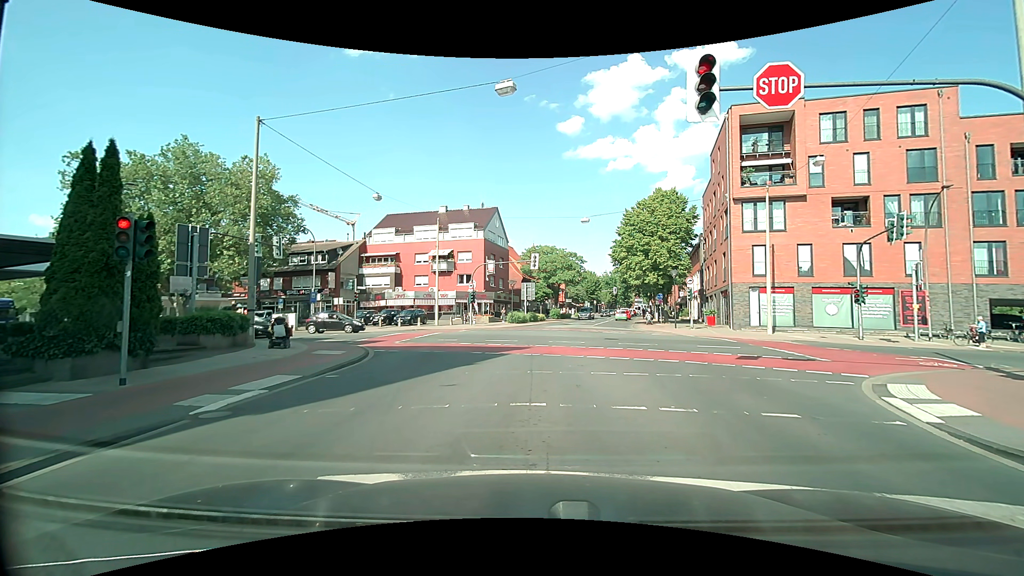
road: tertiary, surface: asphalt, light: Day
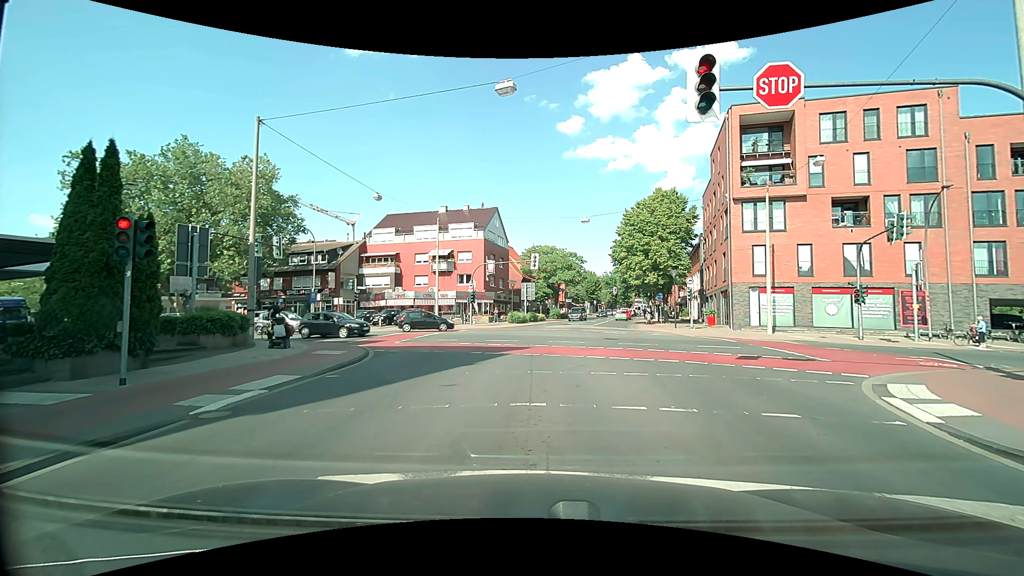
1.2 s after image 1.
(0.0, 0.0) m; 0°
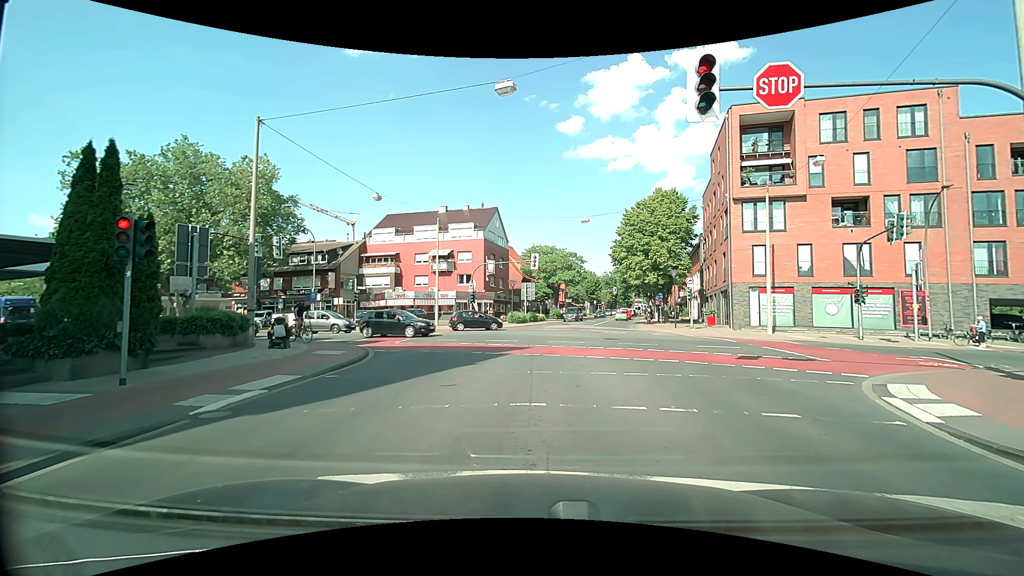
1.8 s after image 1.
(0.0, 0.0) m; 0°
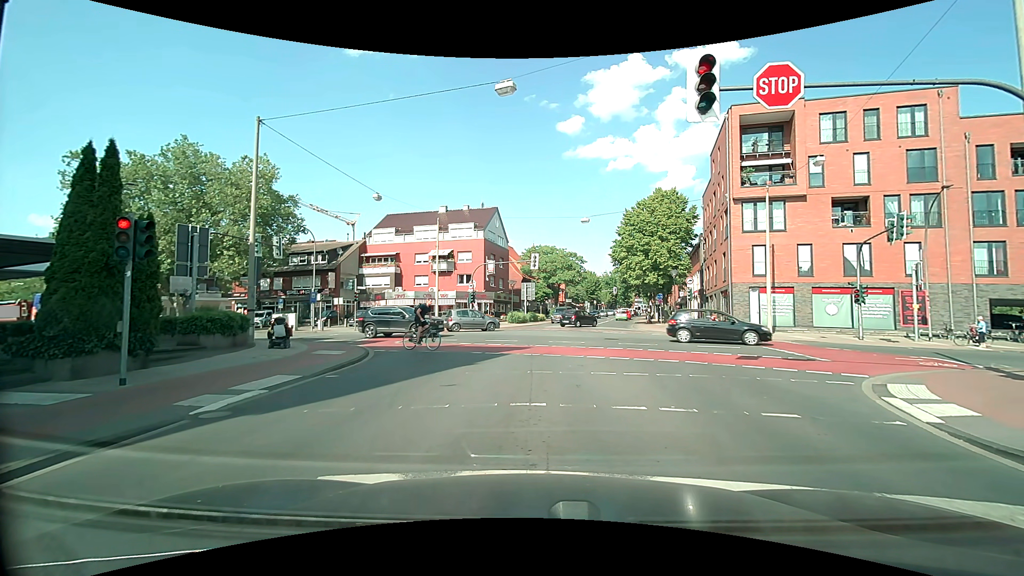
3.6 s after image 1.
(0.0, 0.0) m; 0°
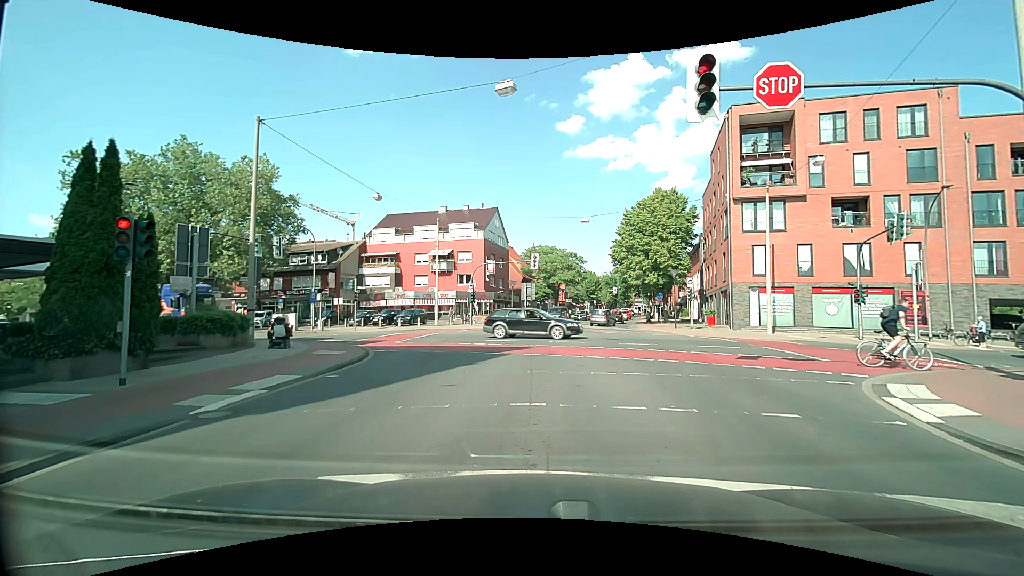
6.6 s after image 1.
(0.0, 0.0) m; 0°
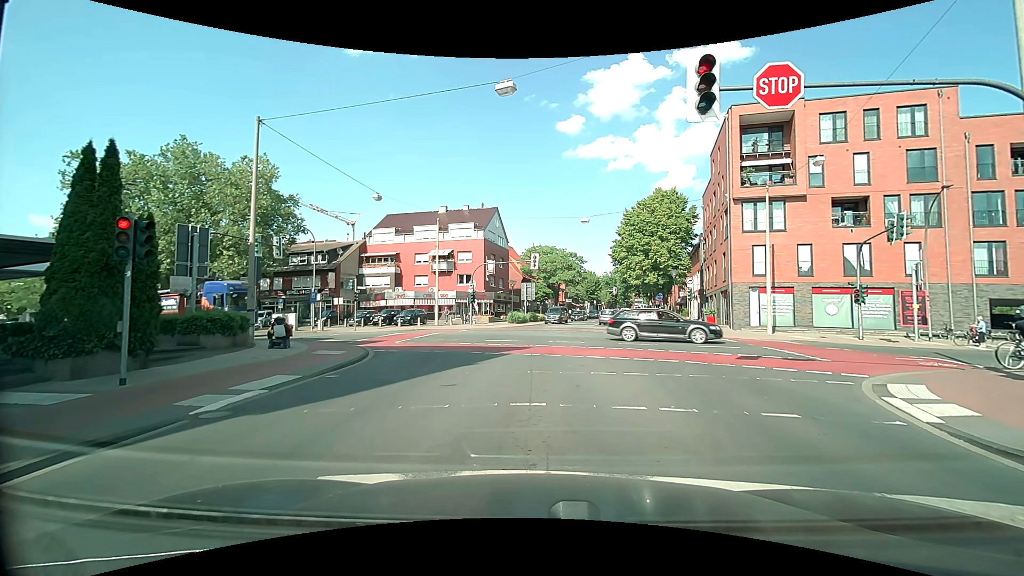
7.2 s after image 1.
(0.0, 0.0) m; 0°
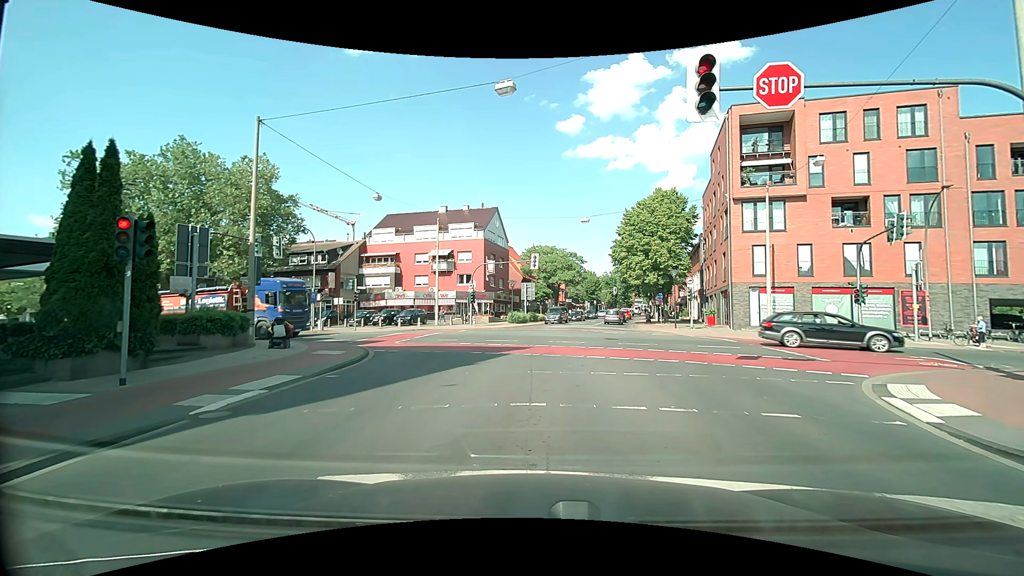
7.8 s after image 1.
(0.0, 0.0) m; 0°
